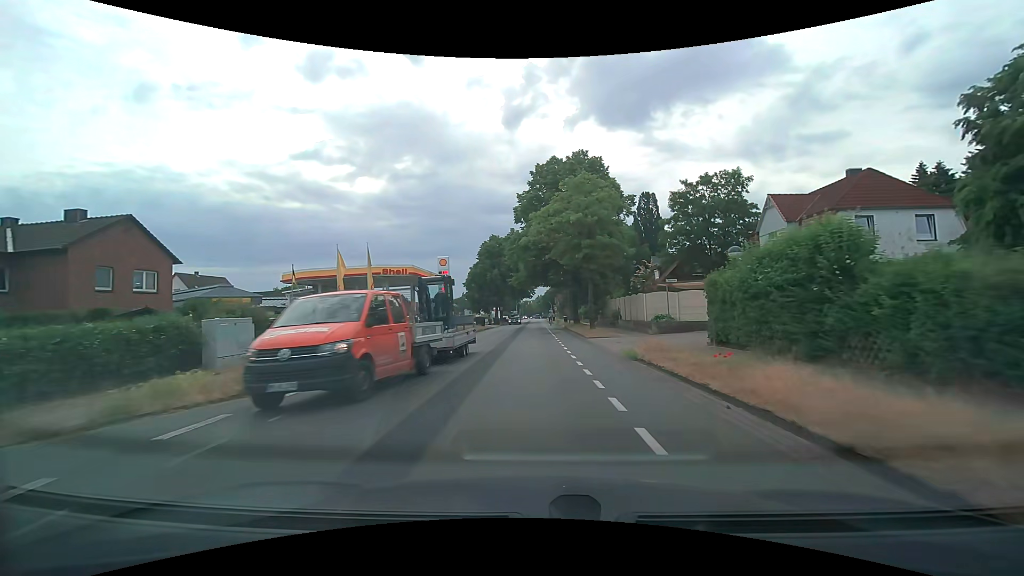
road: secondary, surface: asphalt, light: Day
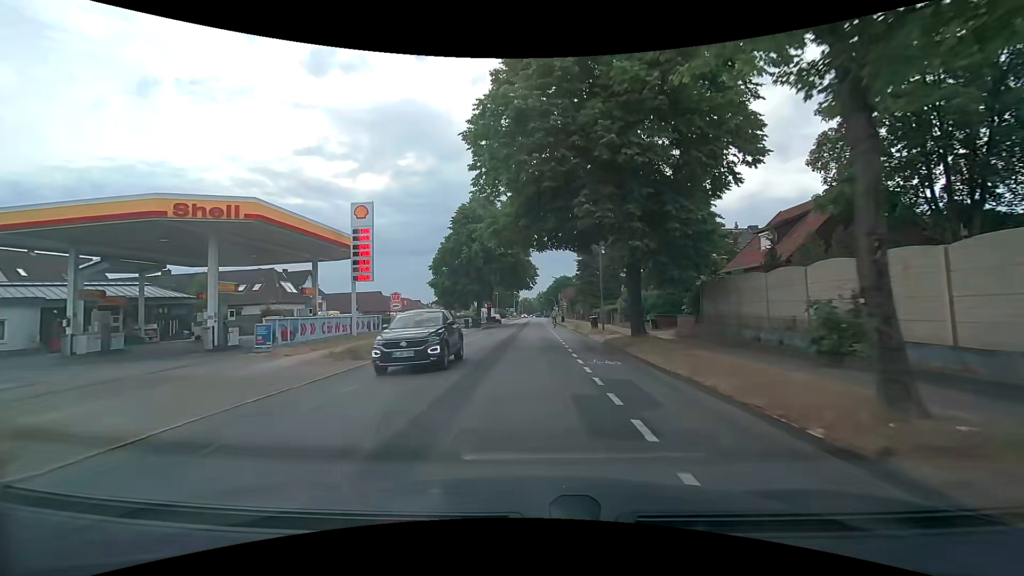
(0.0, +27.9) m; 0°
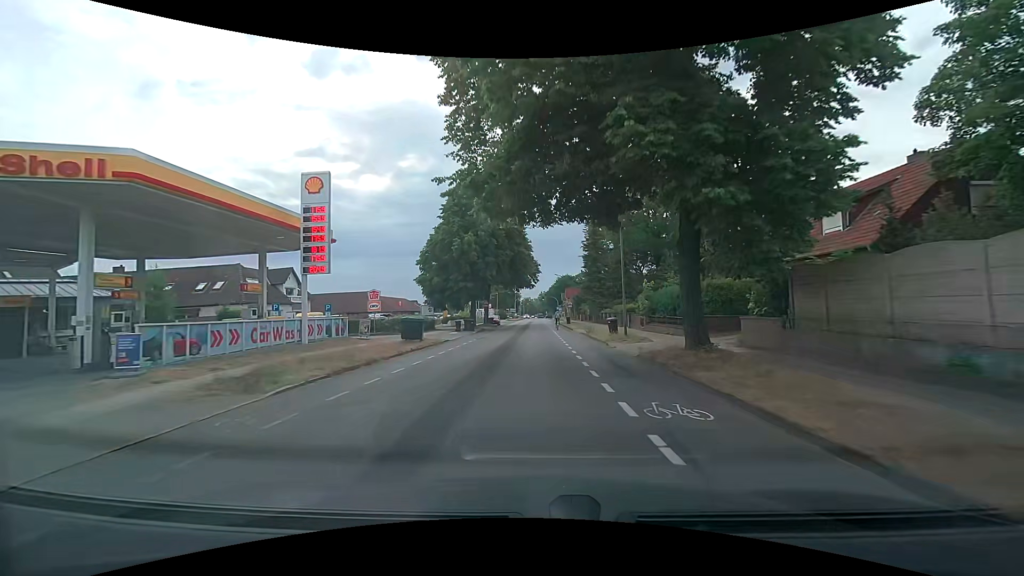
(0.0, +6.8) m; -1°
(0, +10) (0, +20) (0, +30) (0, +40) (0, +50) (0, +60) (+1, +70) (+1, +80) (+1, +90) (+1, +100) m
